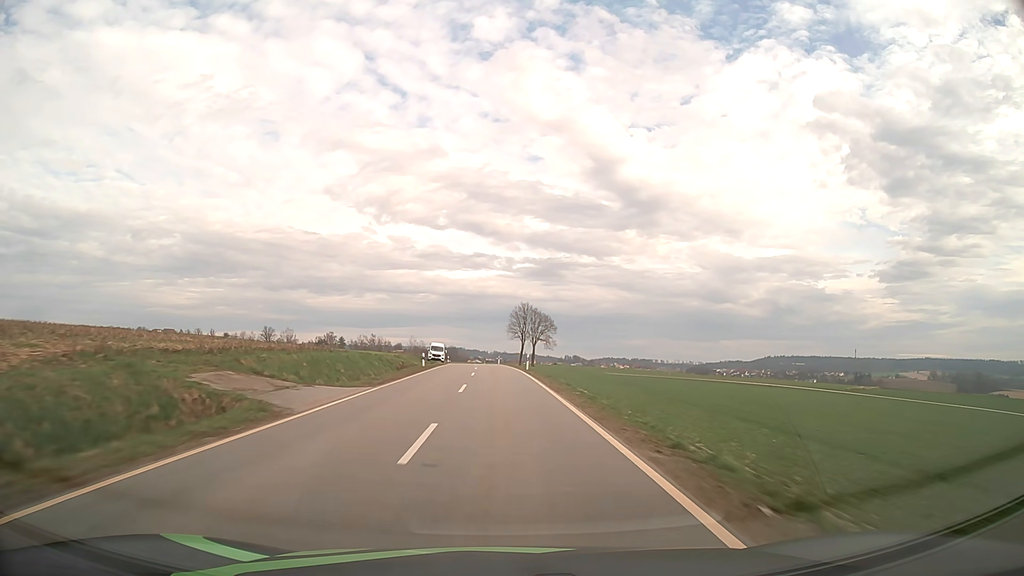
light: Day
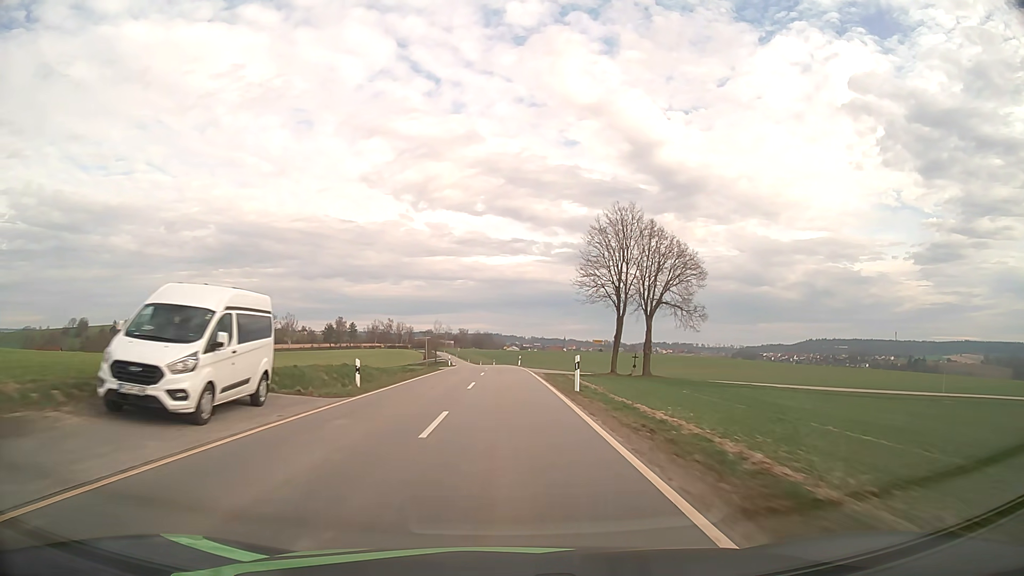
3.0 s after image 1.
(-2.0, +70.9) m; -3°
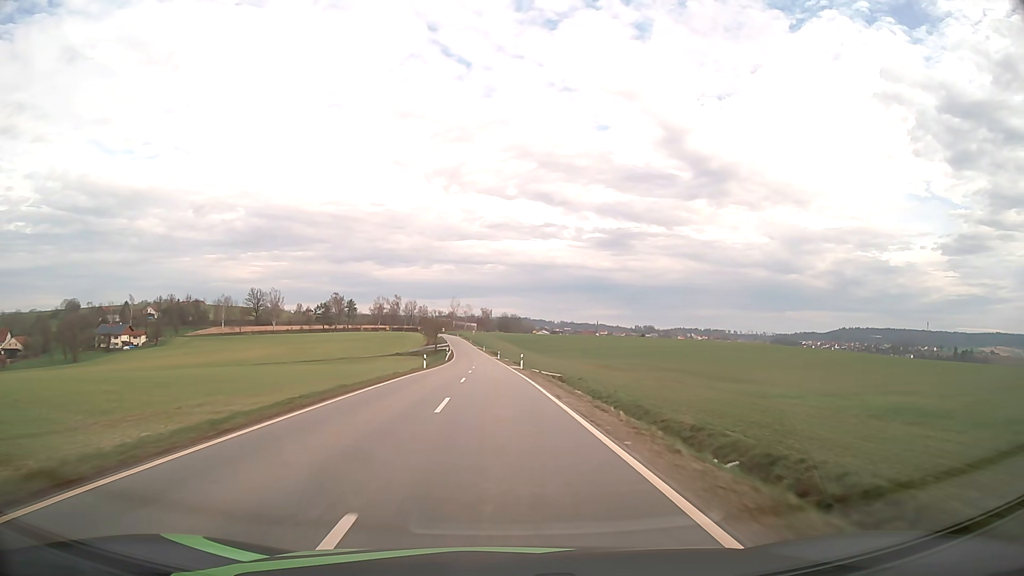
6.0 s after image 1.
(-1.2, +69.5) m; -2°
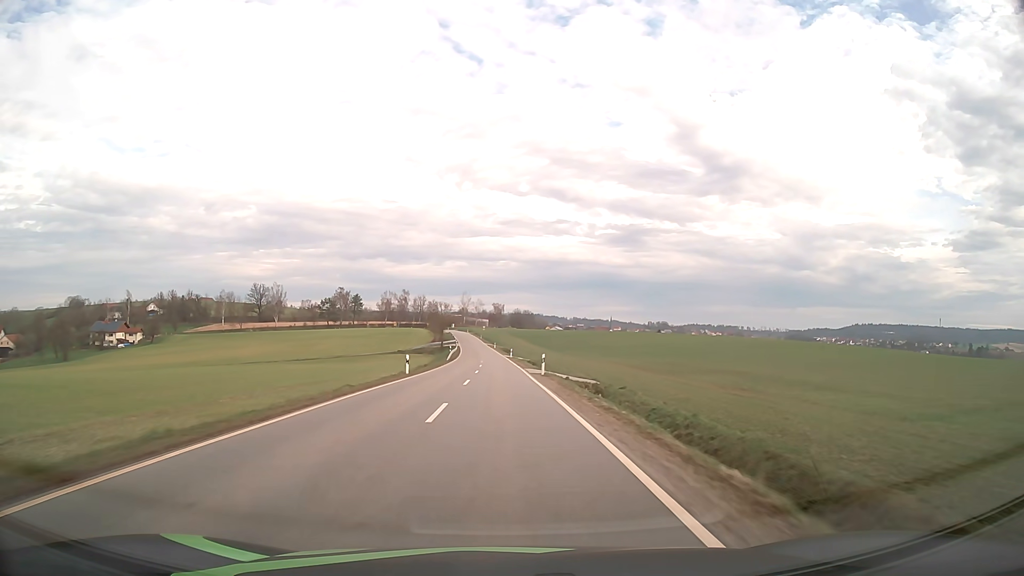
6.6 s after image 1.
(-0.1, +14.0) m; -1°
